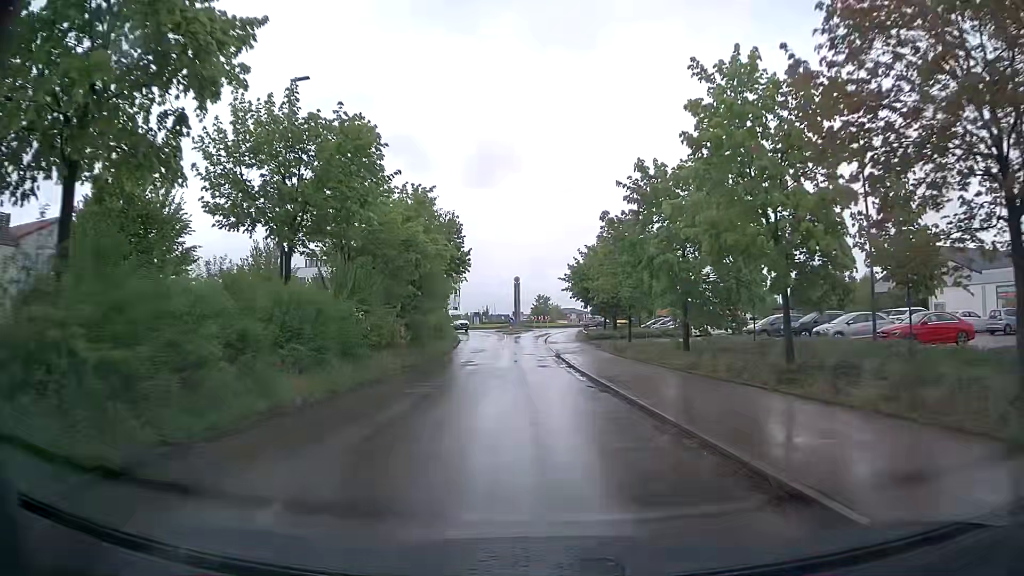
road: residential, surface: asphalt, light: Day
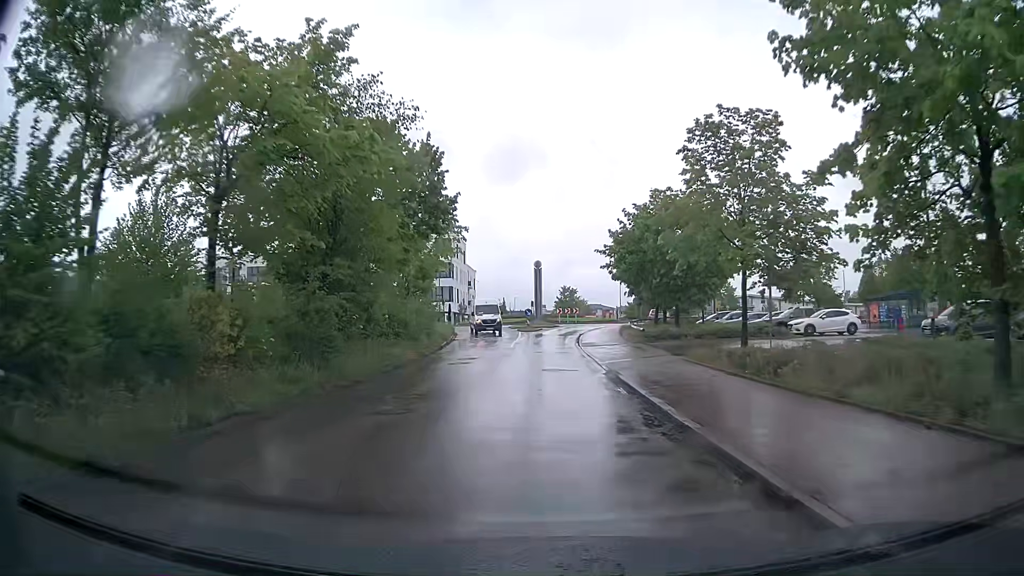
(-0.4, +18.1) m; -2°
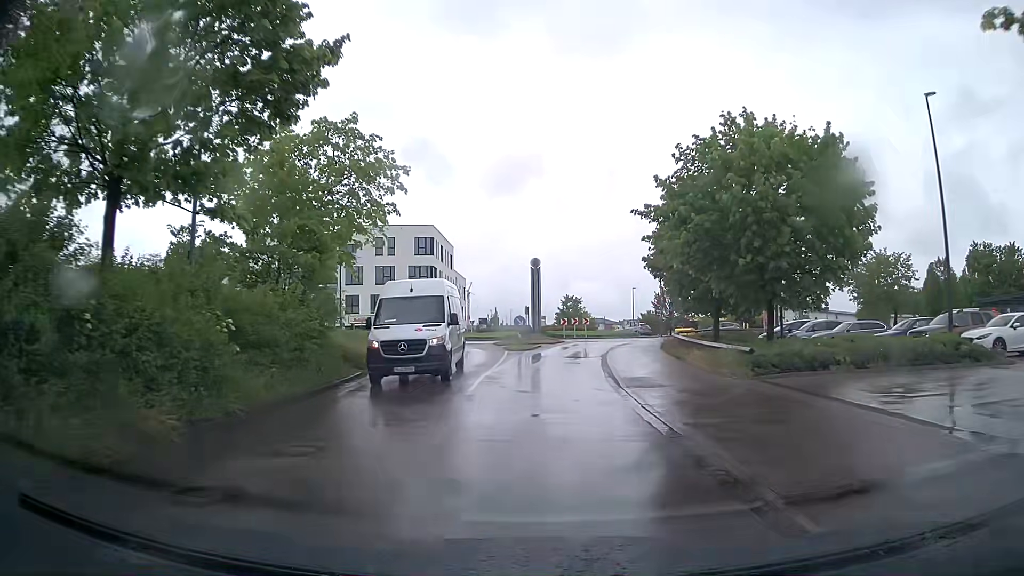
(+0.2, +17.2) m; +1°
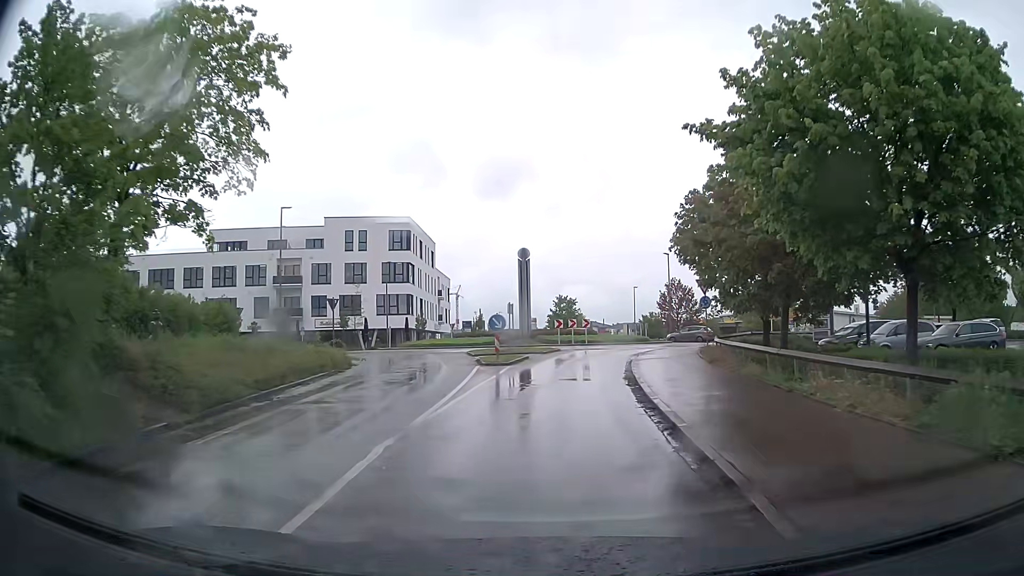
(+0.1, +10.3) m; 0°
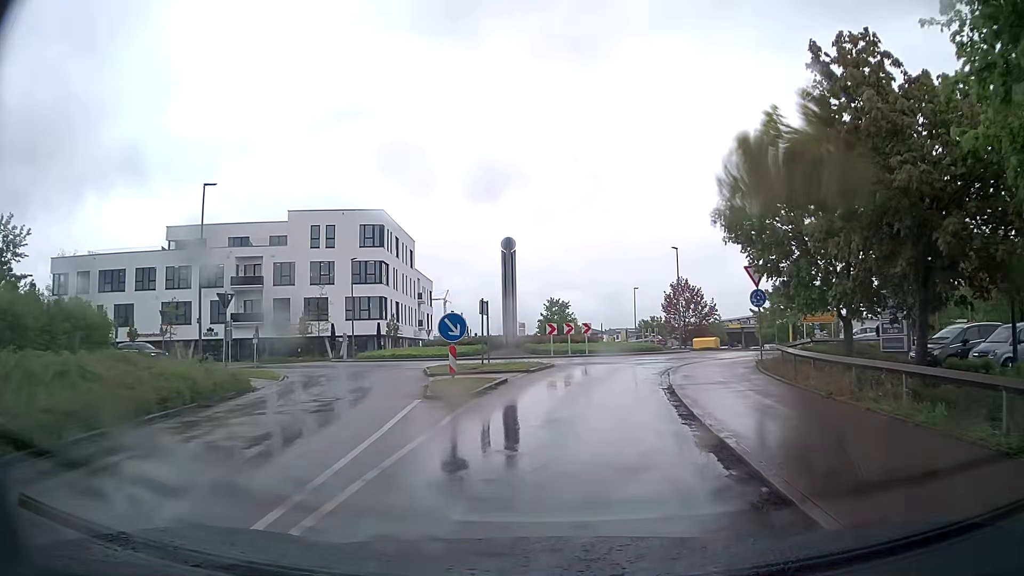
(+0.2, +9.0) m; +1°
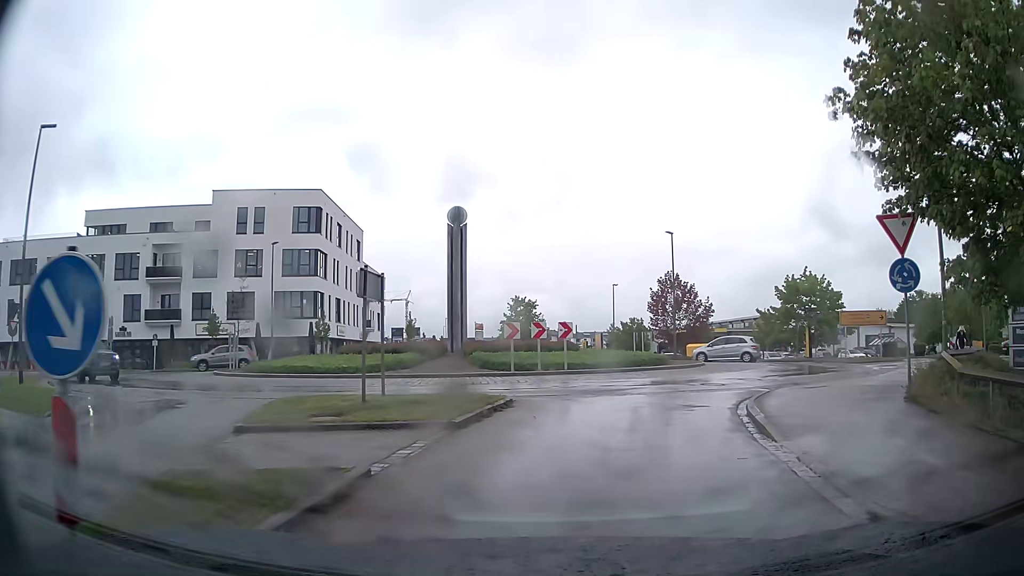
(+0.3, +11.1) m; +3°
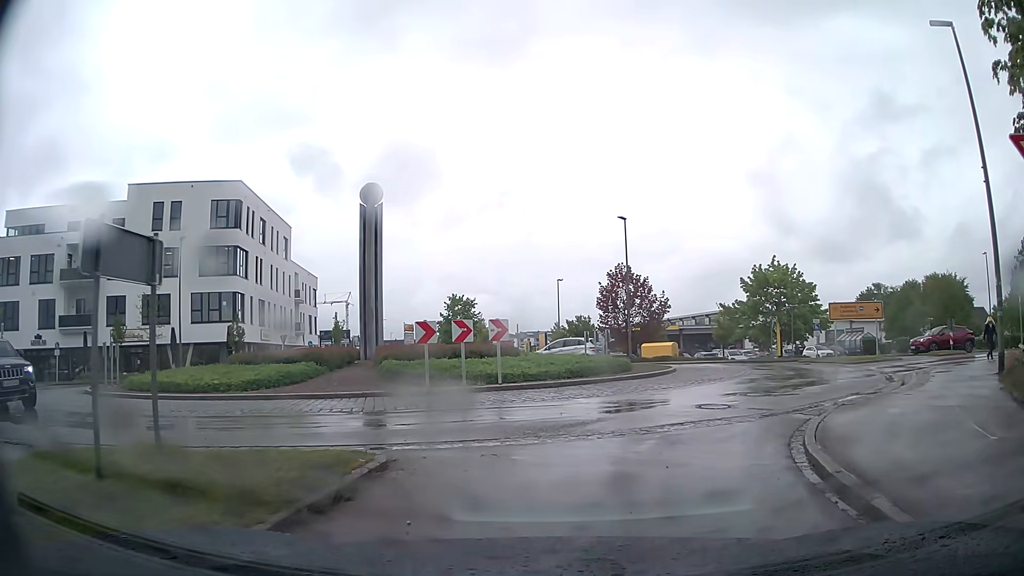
(+0.3, +5.3) m; +5°
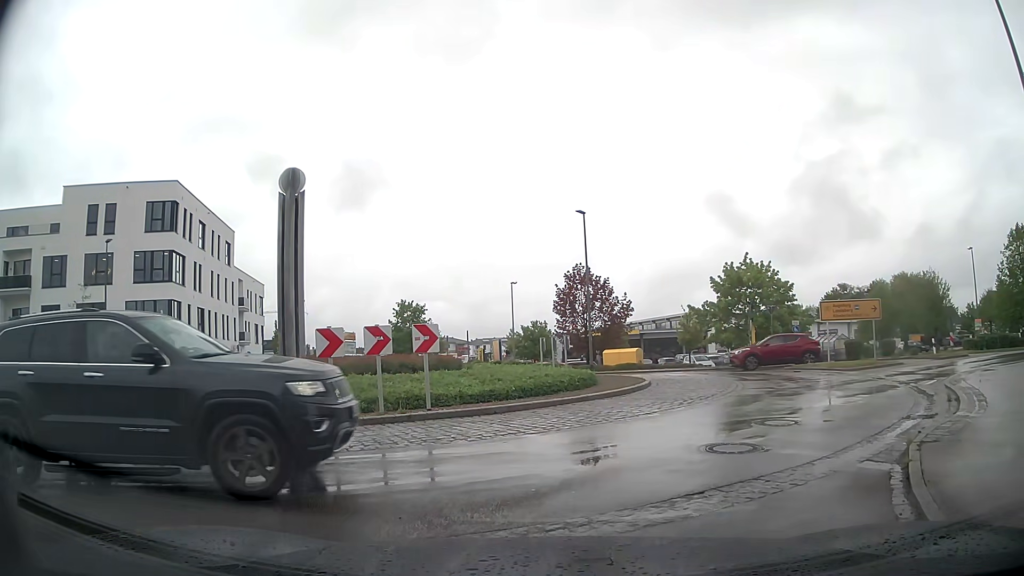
(+0.2, +3.6) m; +4°
(+2, +10) (+8, +18) (+16, +23) (+25, +27) (+35, +29) (+45, +30) (+55, +32) (+65, +33) (+75, +34) (+85, +36) m
